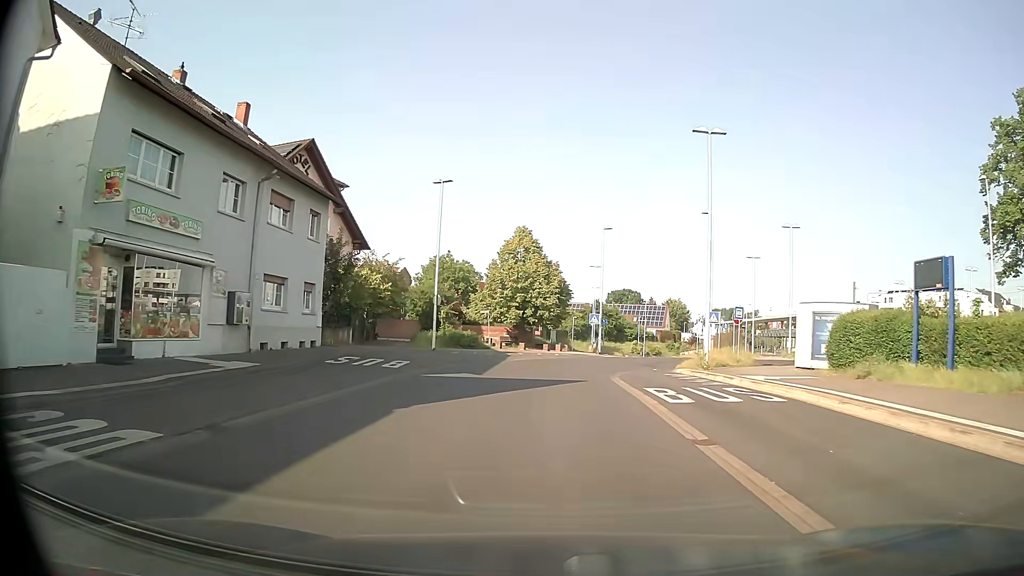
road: tertiary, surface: asphalt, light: Day
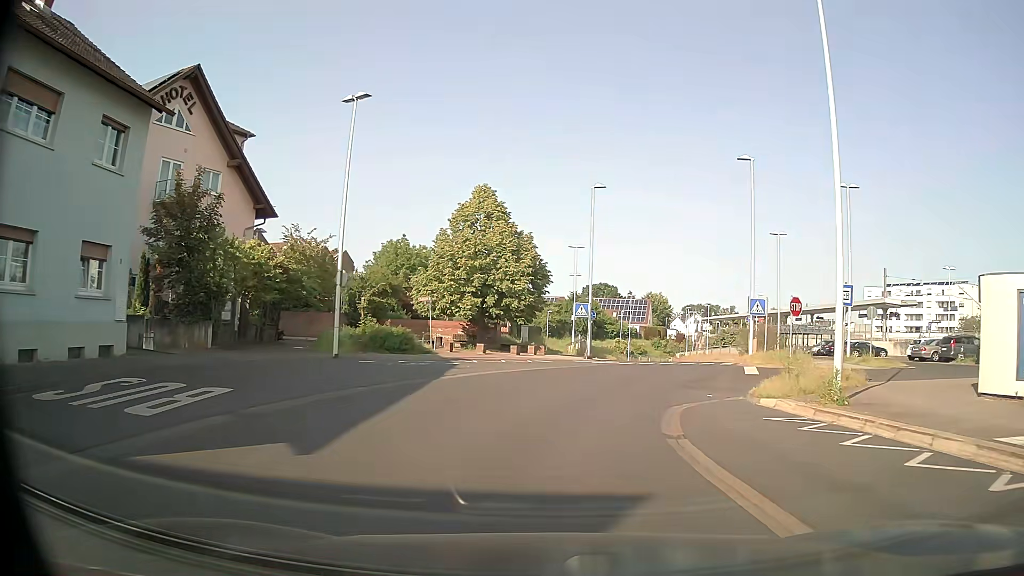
(+0.1, +14.1) m; +2°
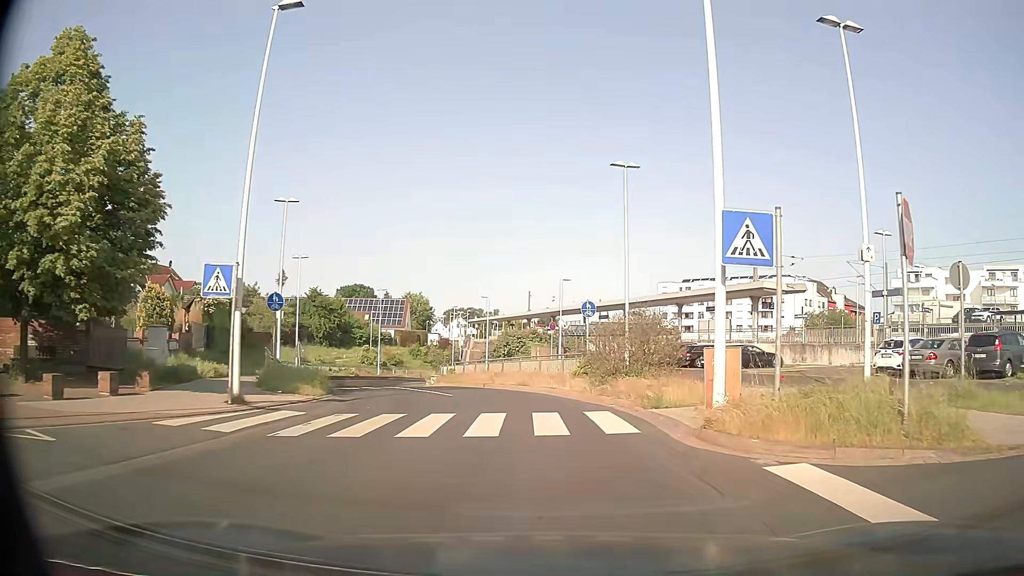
(+3.4, +22.2) m; +19°
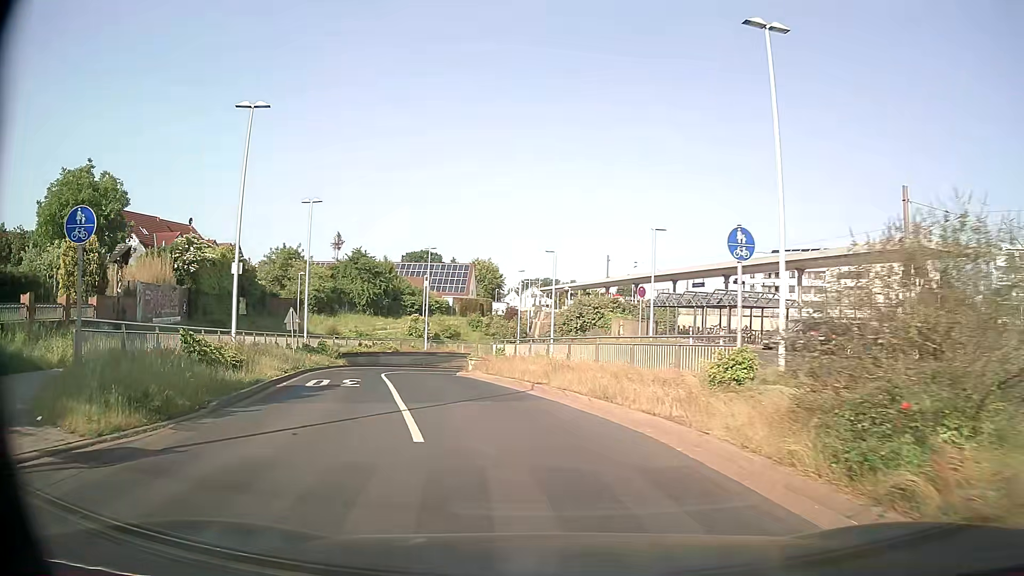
(-0.1, +12.7) m; -6°
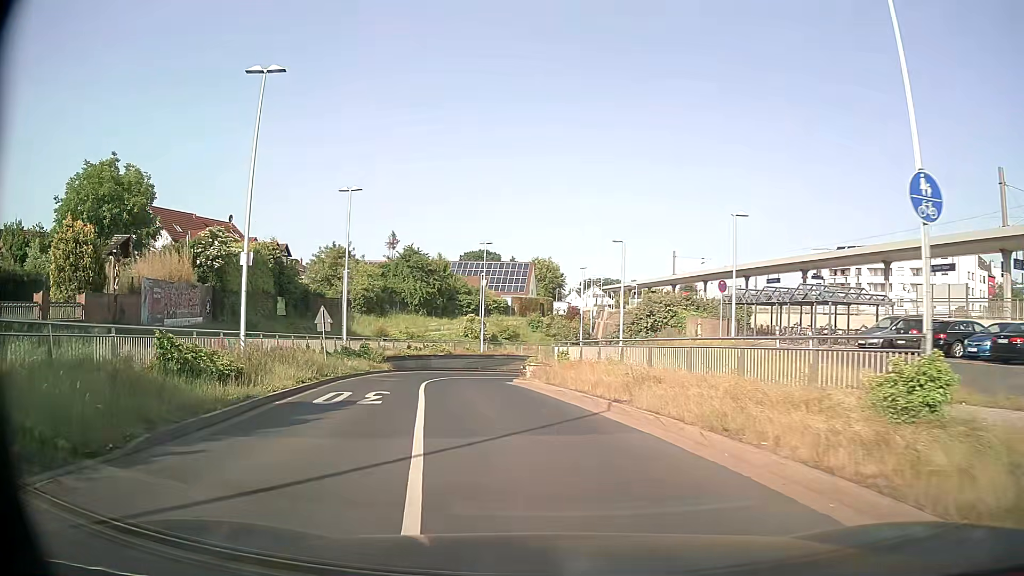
(-0.2, +4.3) m; -5°
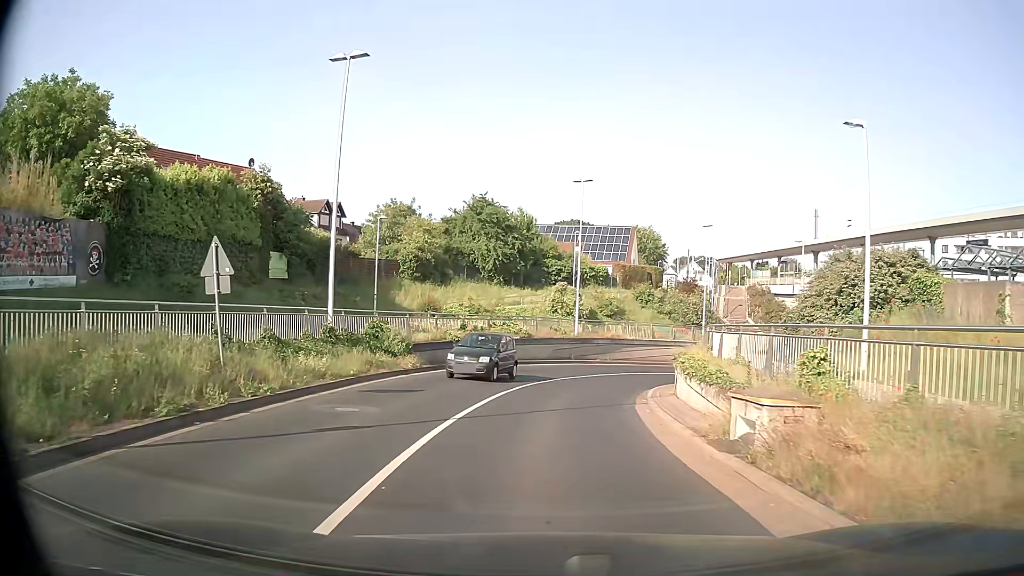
(-1.6, +17.2) m; -7°
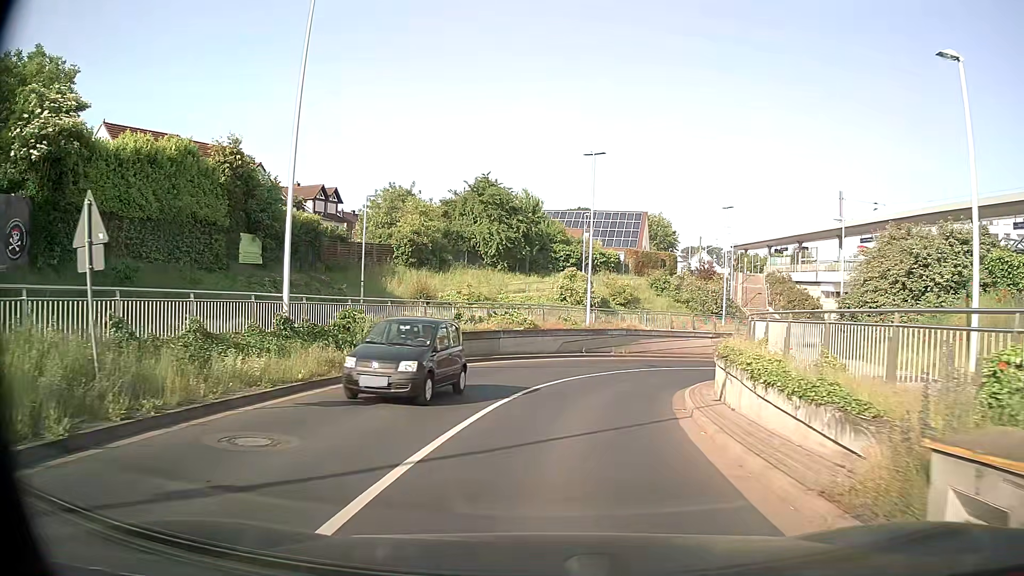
(0.0, +4.3) m; 0°
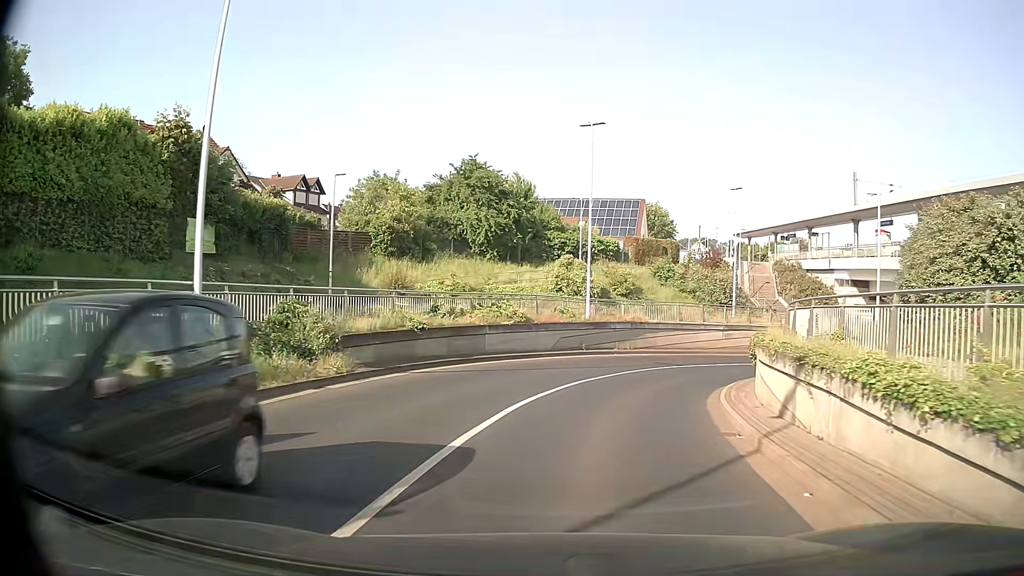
(0.0, +4.4) m; 0°
(+1, +10) (+3, +20) (+7, +29) (+14, +36) (+22, +42) (+31, +46) (+41, +49) (+50, +47) (+59, +43) (+67, +36) m
